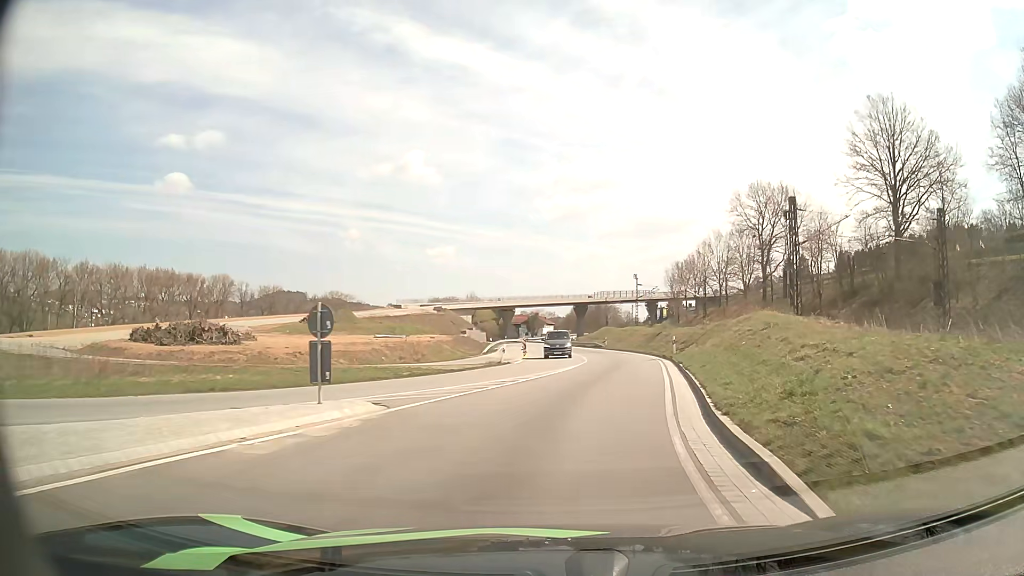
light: Day
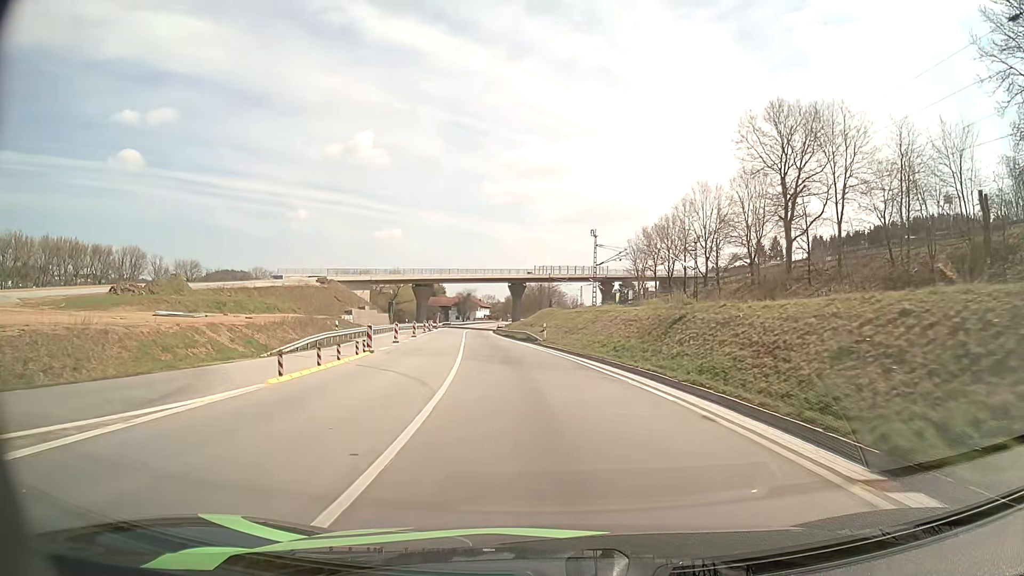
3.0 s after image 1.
(+4.2, +36.0) m; +6°
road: primary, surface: asphalt
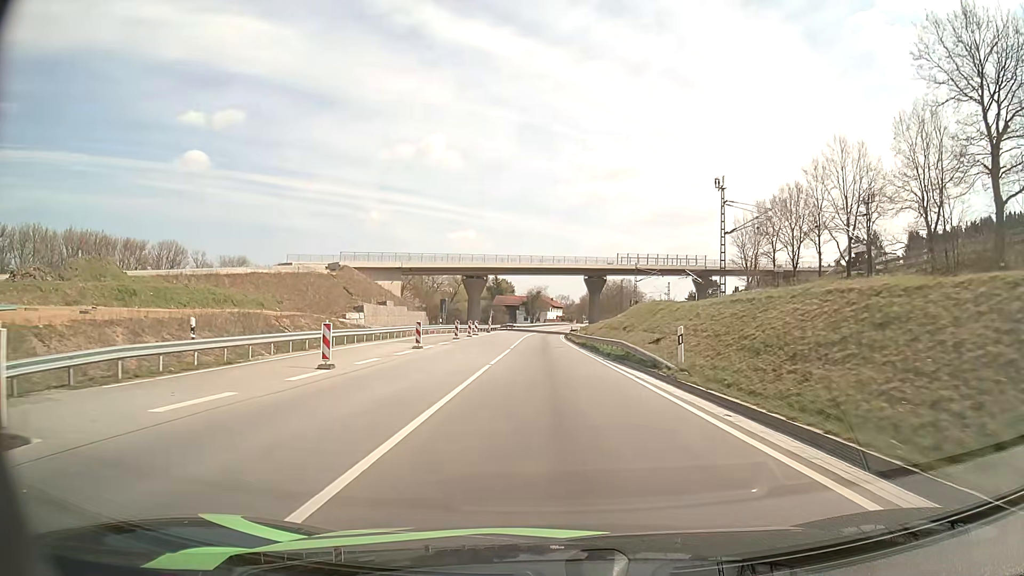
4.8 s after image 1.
(-1.5, +26.3) m; -6°
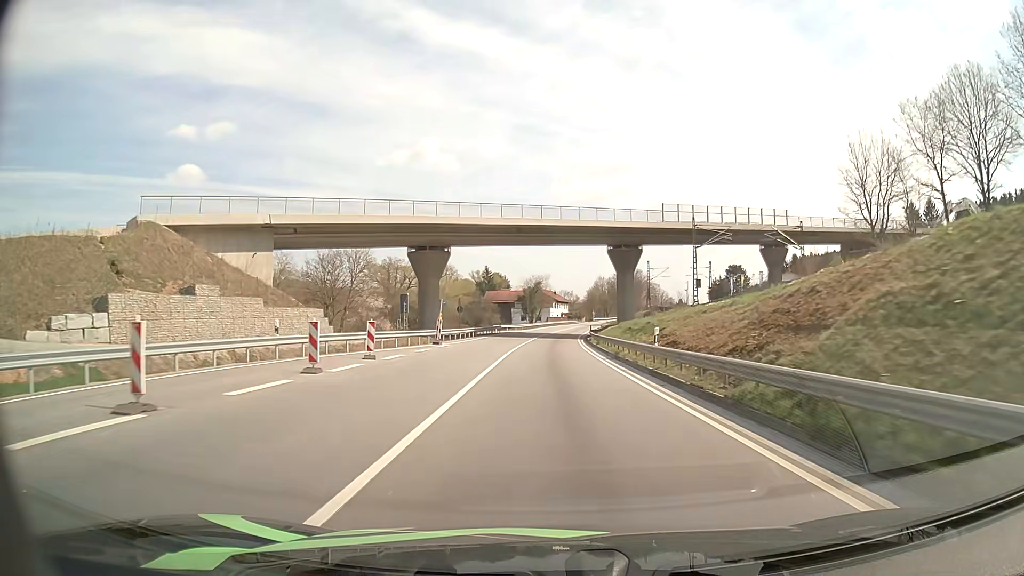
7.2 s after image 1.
(-0.6, +40.0) m; 0°
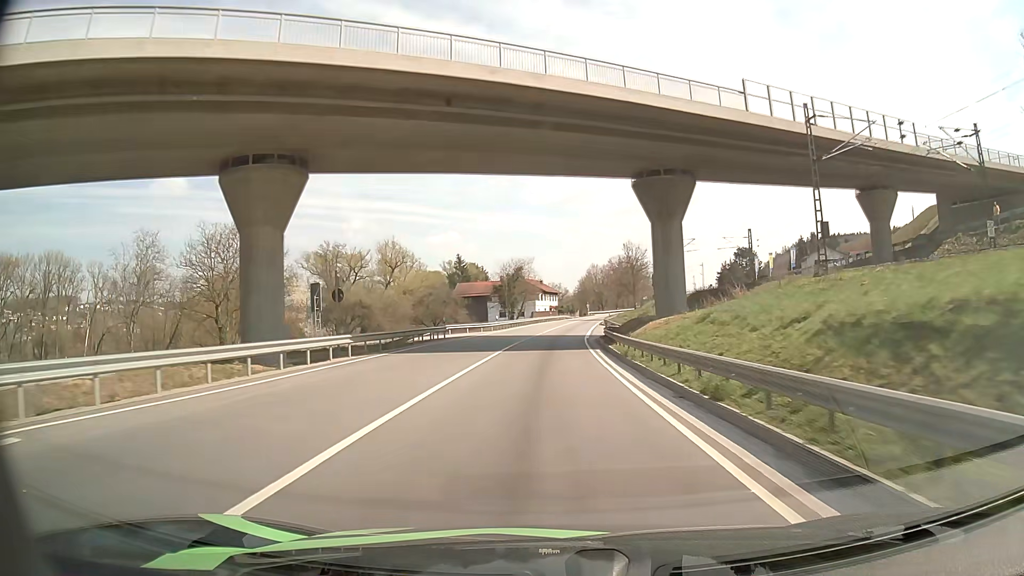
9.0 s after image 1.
(+0.3, +32.5) m; +1°
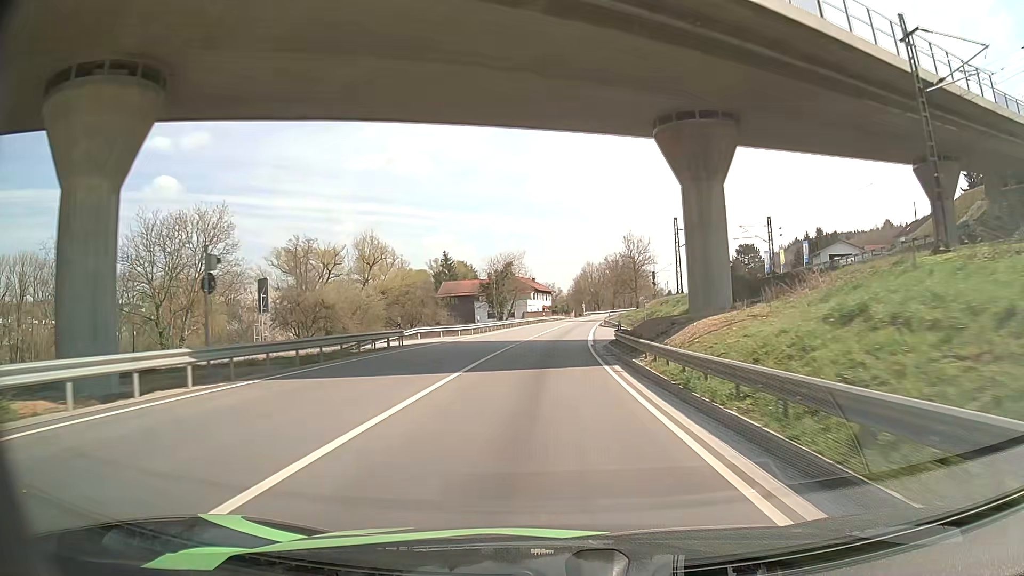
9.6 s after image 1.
(0.0, +11.0) m; 0°
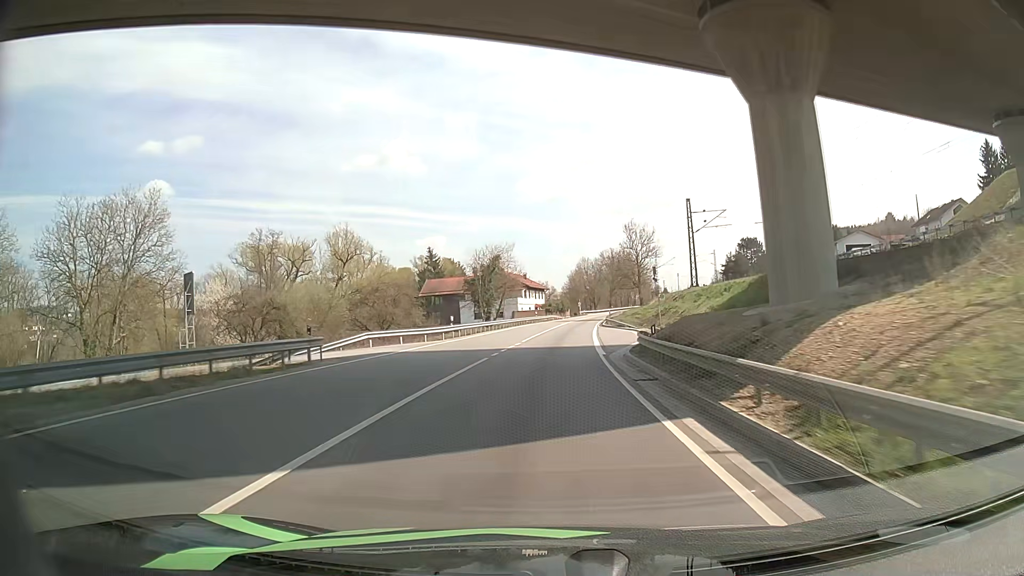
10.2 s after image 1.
(+0.1, +11.2) m; +1°
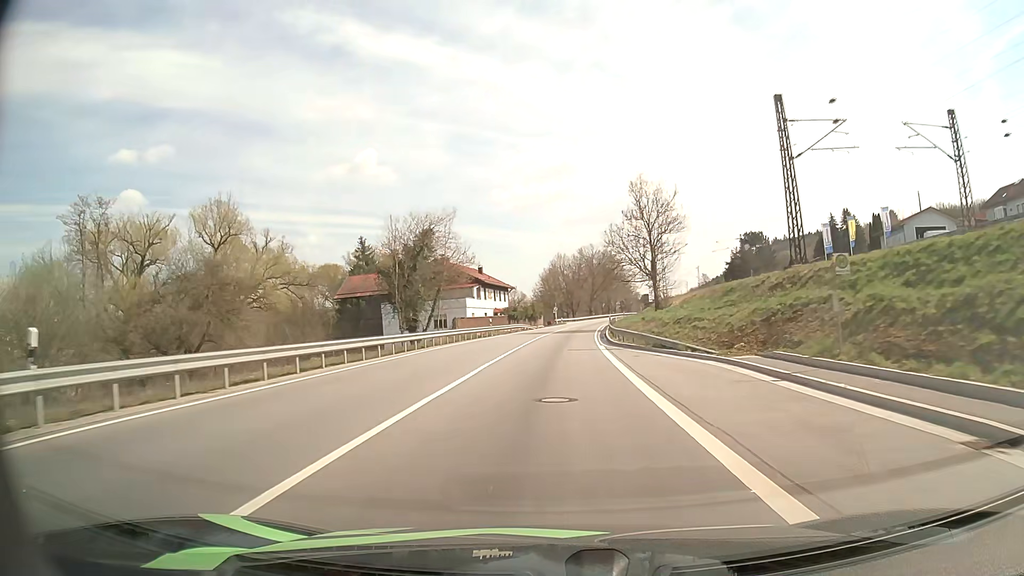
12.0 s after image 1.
(+0.4, +34.0) m; +2°
(0, +10) (0, +20) (+1, +30) (+1, +40) (+2, +50) (+3, +60) (+4, +70) (+5, +80) (+7, +90) (+8, +100) m
